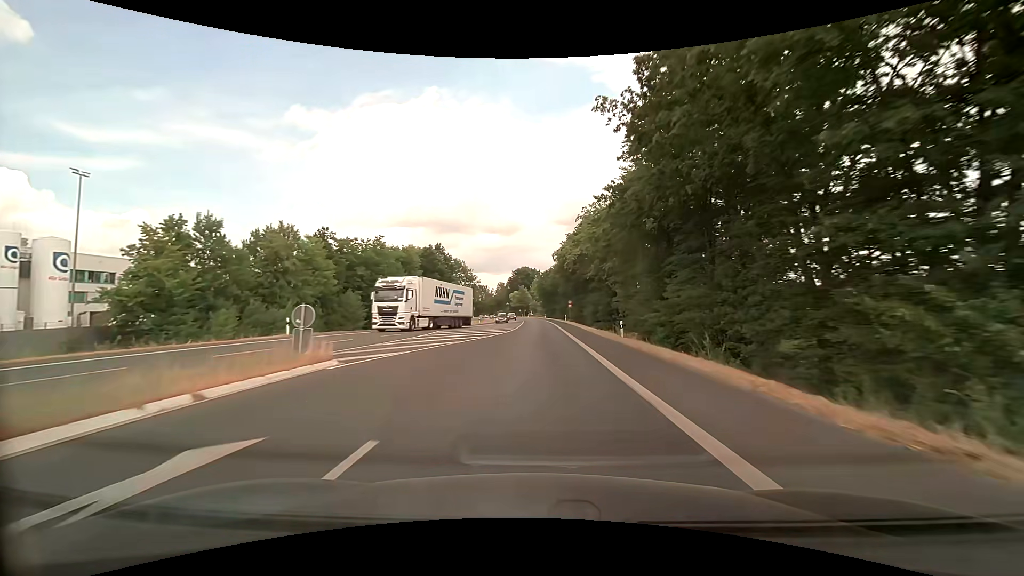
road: primary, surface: asphalt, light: Day
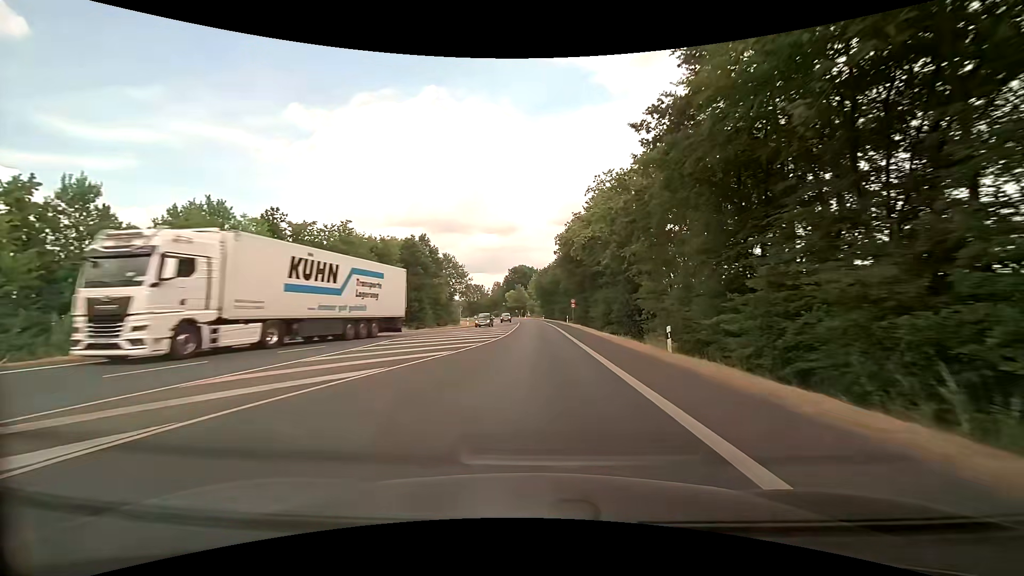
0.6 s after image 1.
(0.0, +10.8) m; 0°
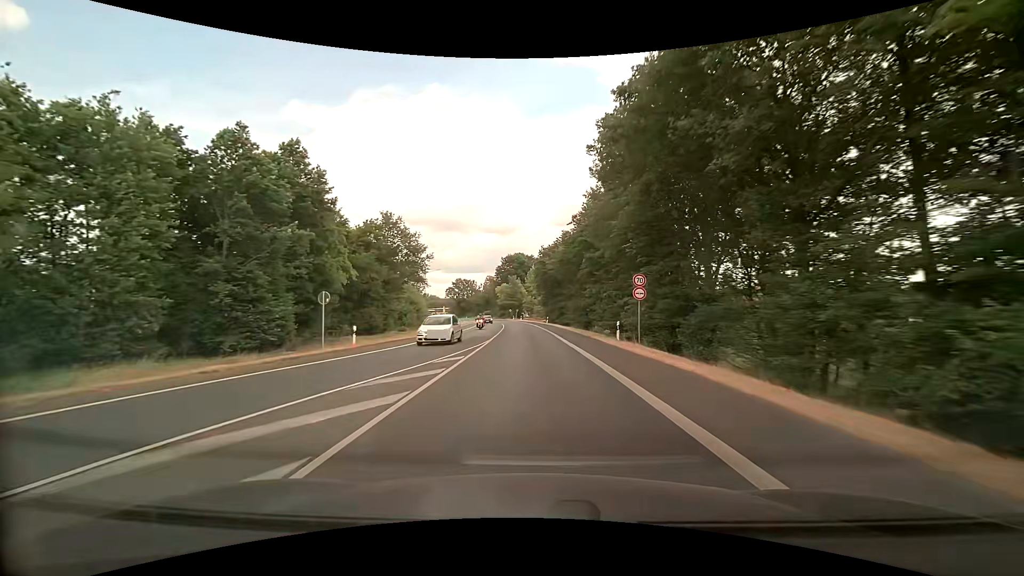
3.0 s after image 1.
(+0.1, +43.3) m; 0°
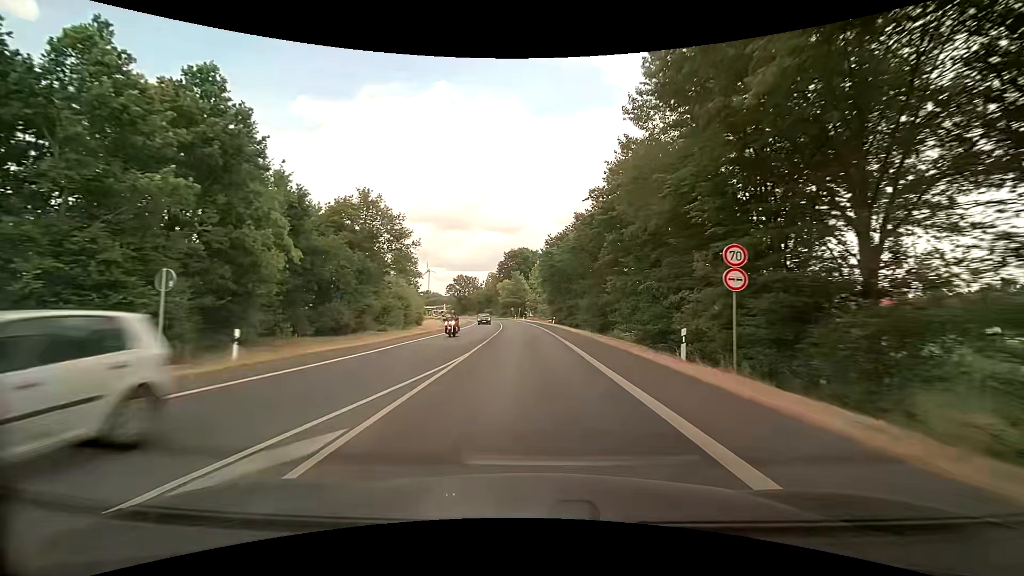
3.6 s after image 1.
(0.0, +10.8) m; 0°
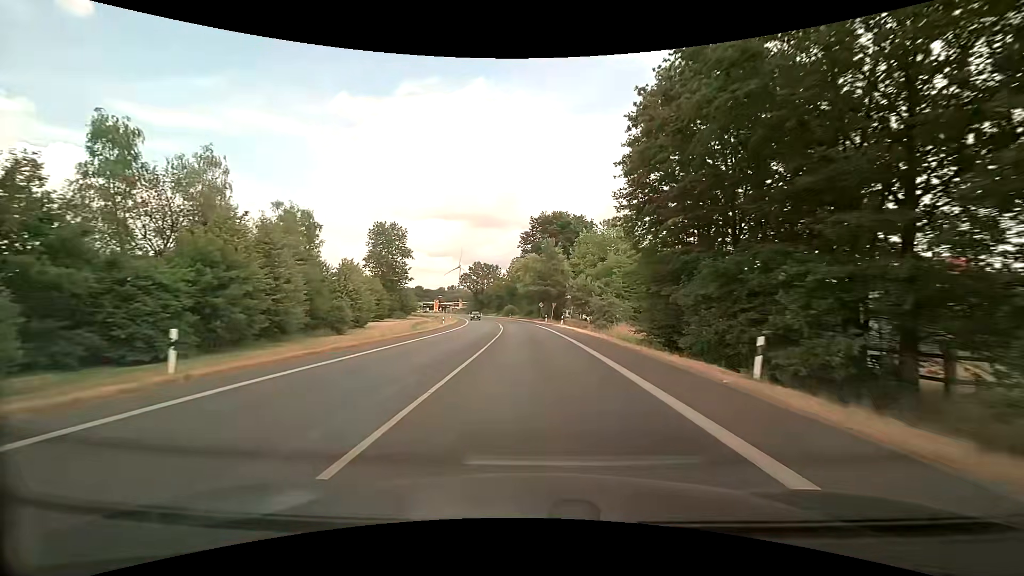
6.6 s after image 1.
(-1.5, +53.9) m; -4°
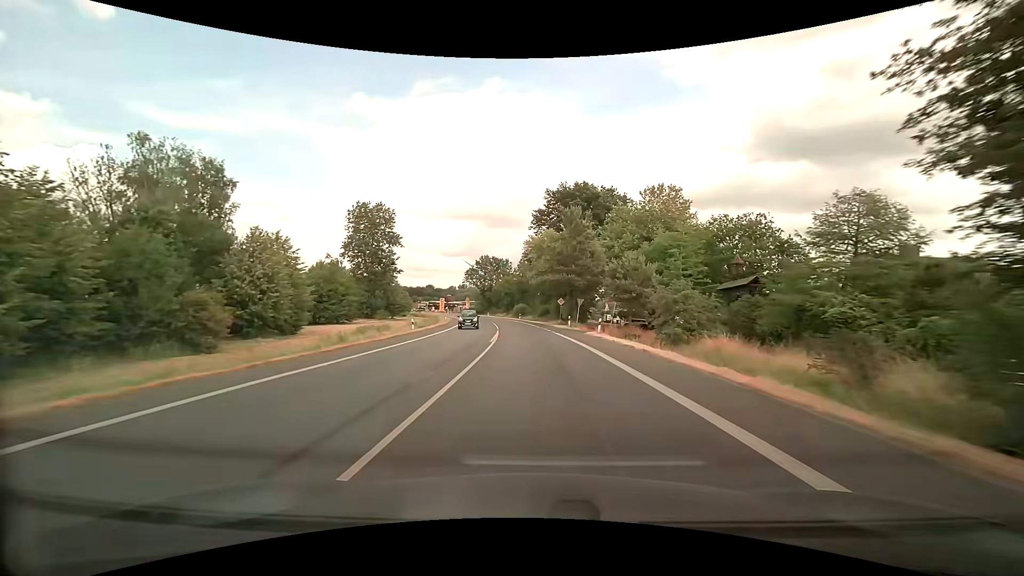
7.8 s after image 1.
(-0.3, +21.5) m; -2°
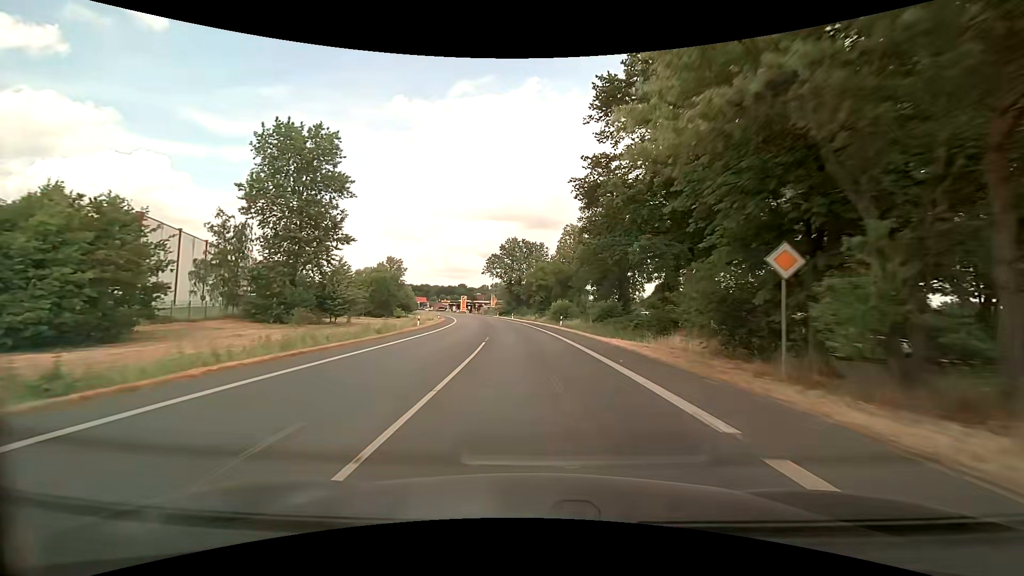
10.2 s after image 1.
(-1.2, +43.1) m; -3°
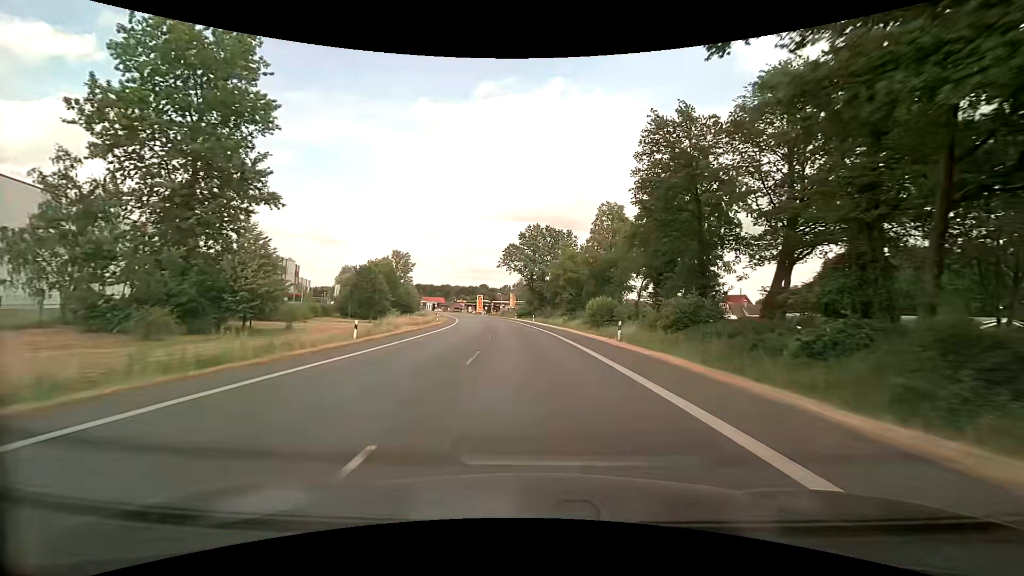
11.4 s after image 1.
(-0.7, +21.6) m; -3°
